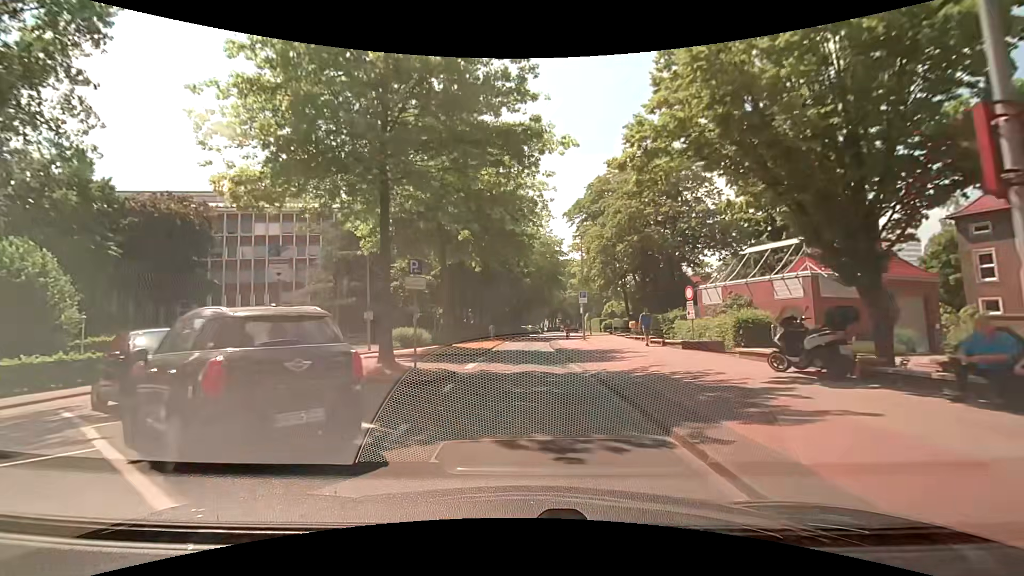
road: residential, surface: asphalt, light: Day
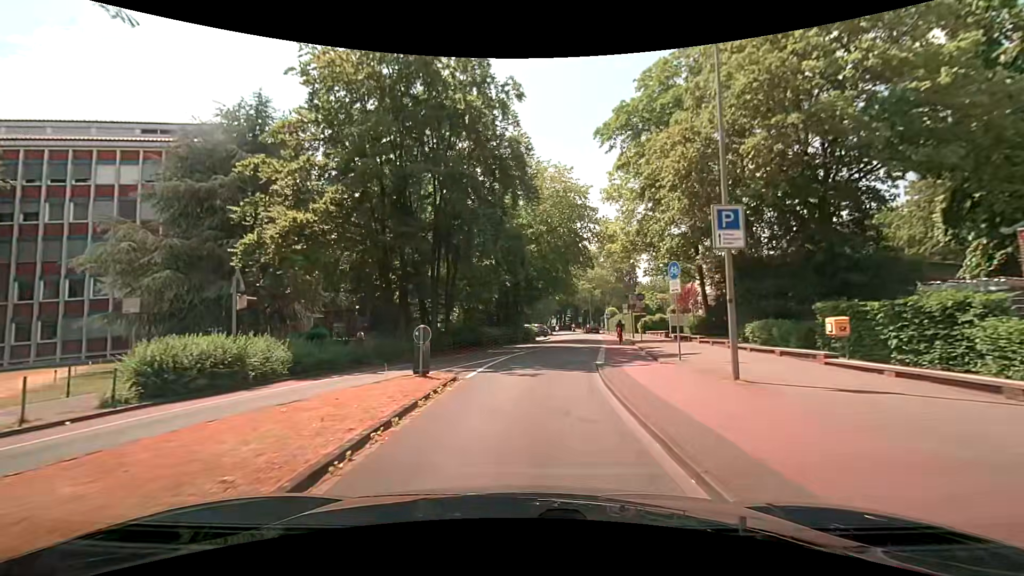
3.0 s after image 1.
(+0.3, +25.1) m; -1°
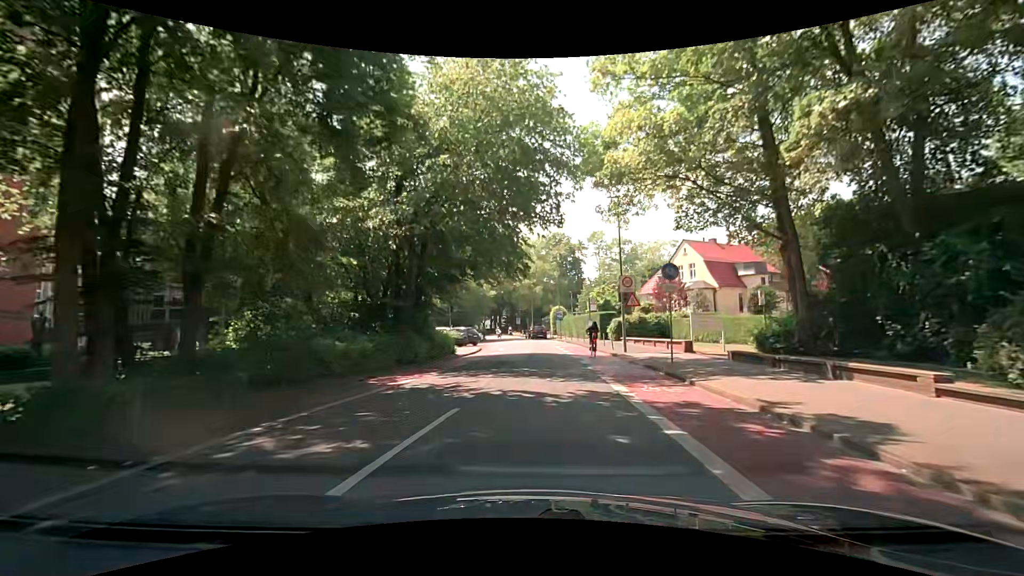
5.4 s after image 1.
(+1.0, +19.3) m; +8°
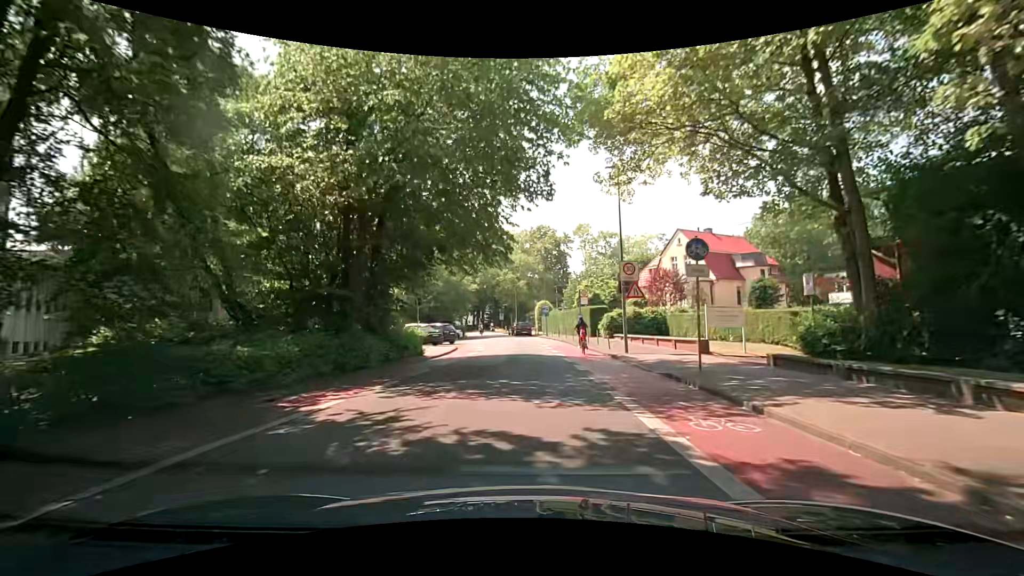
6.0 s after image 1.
(+0.1, +4.2) m; +2°
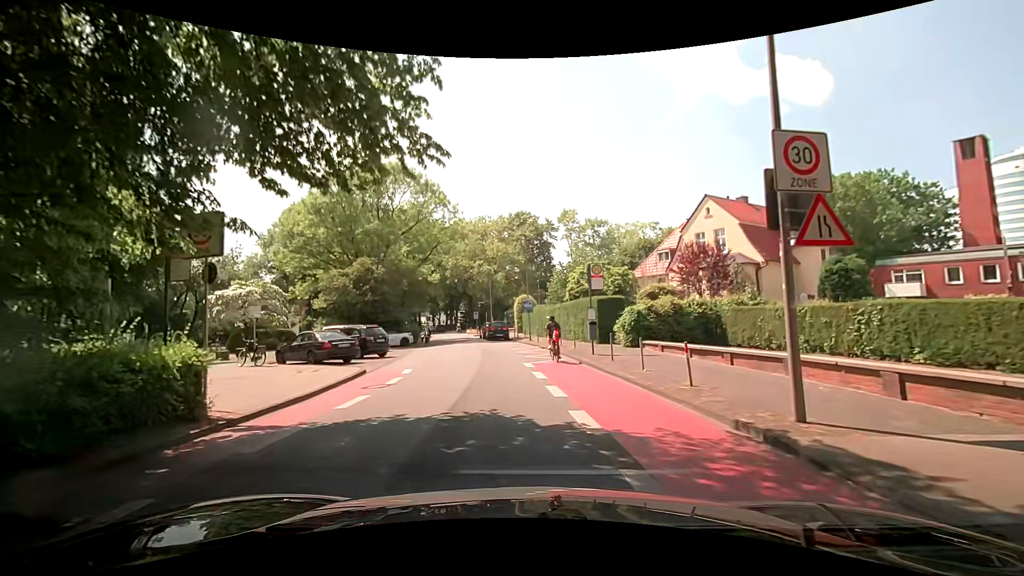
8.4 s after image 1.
(+0.4, +14.0) m; +3°
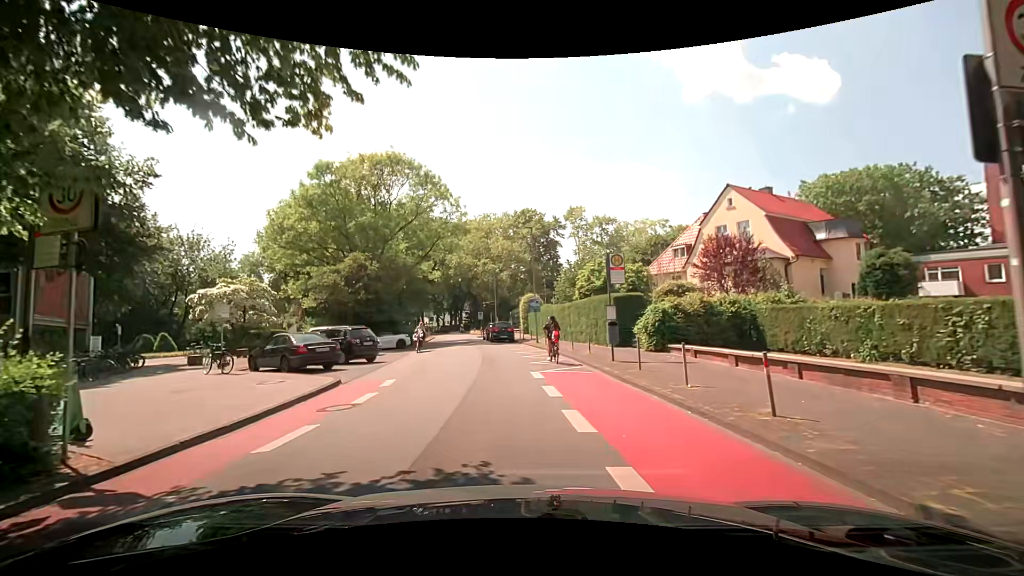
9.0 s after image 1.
(0.0, +2.9) m; -1°
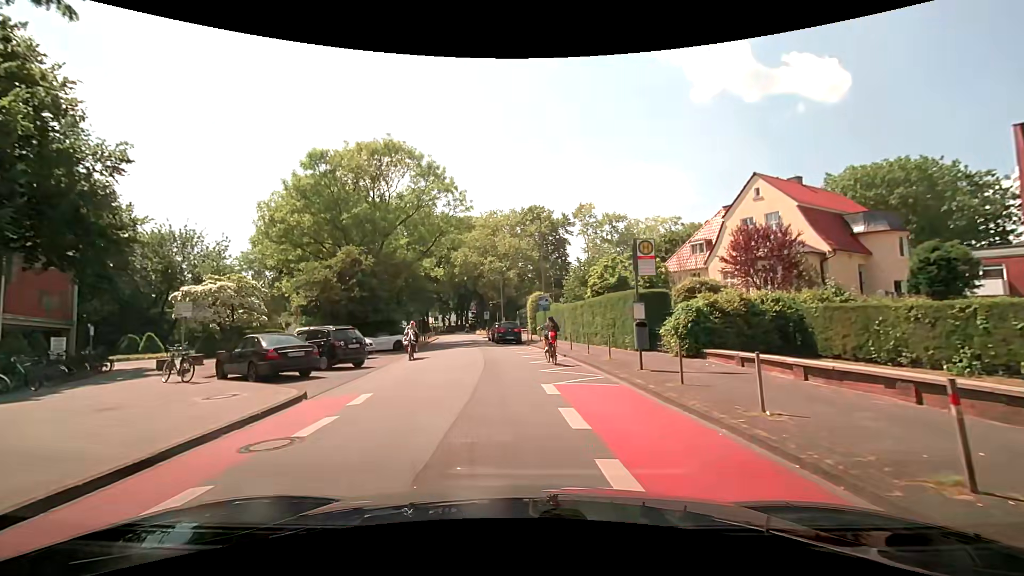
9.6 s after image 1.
(0.0, +2.7) m; -1°
